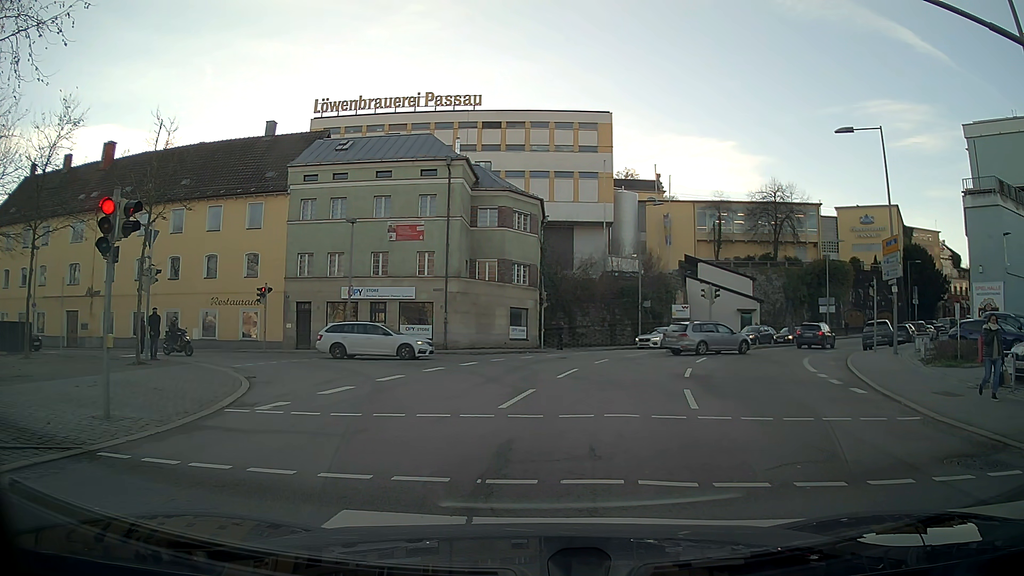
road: residential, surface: asphalt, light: Day
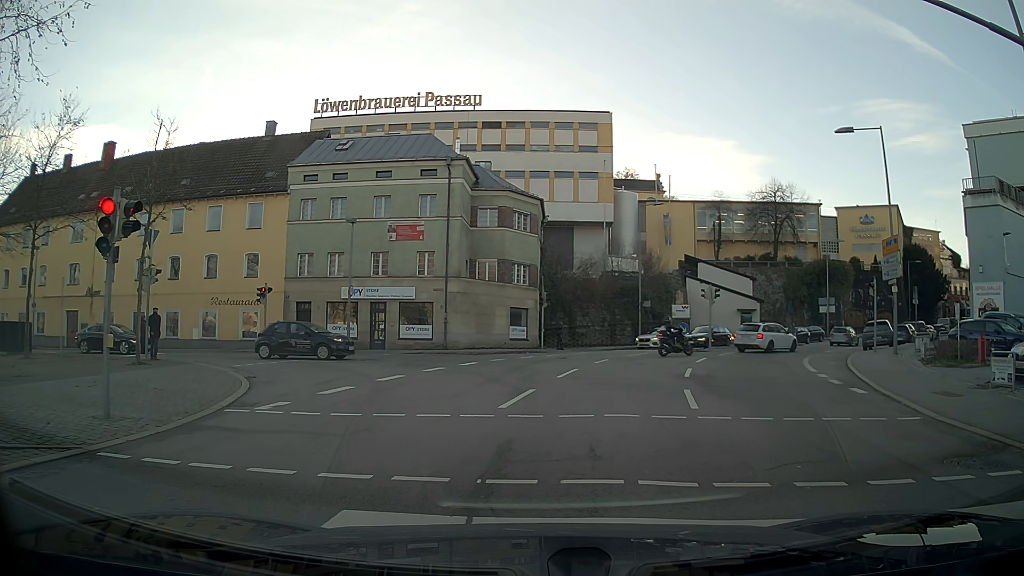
(0.0, 0.0) m; 0°
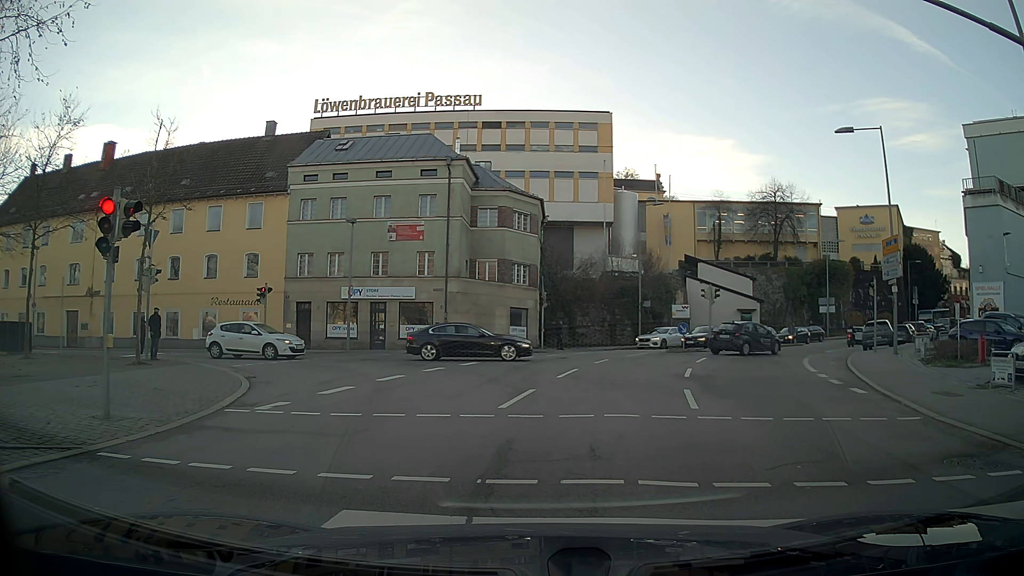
(0.0, 0.0) m; 0°
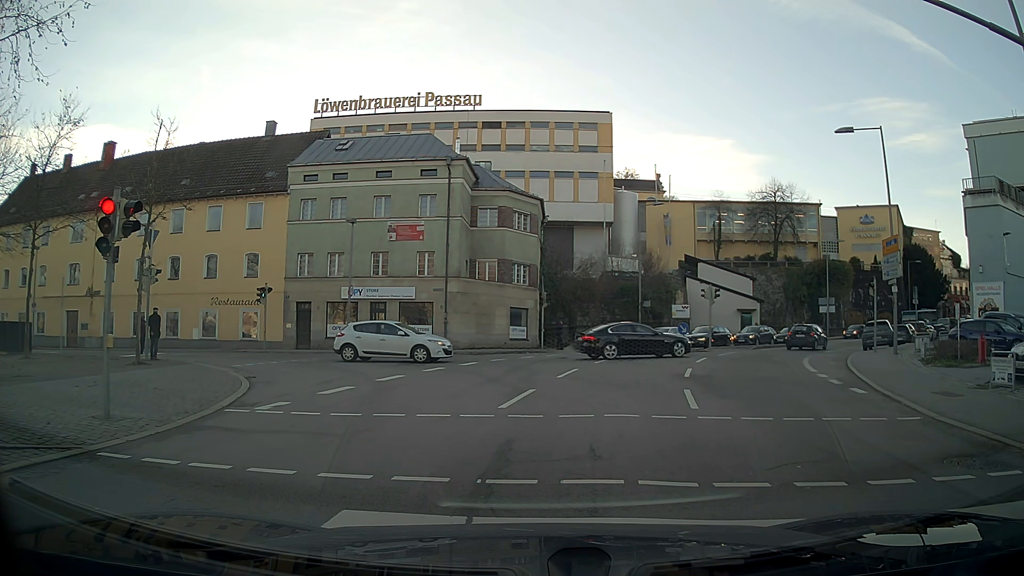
(0.0, 0.0) m; 0°
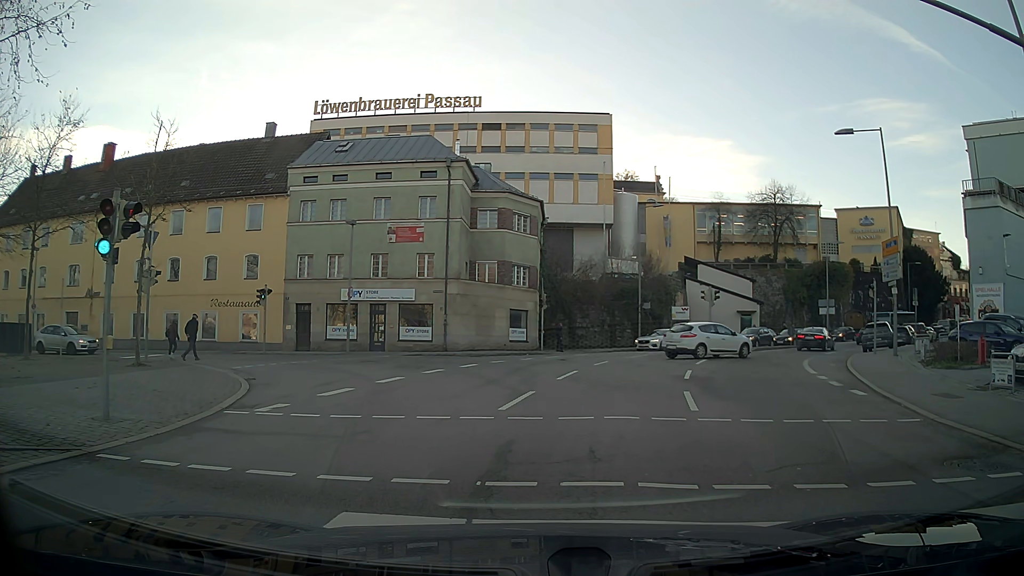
(0.0, 0.0) m; 0°
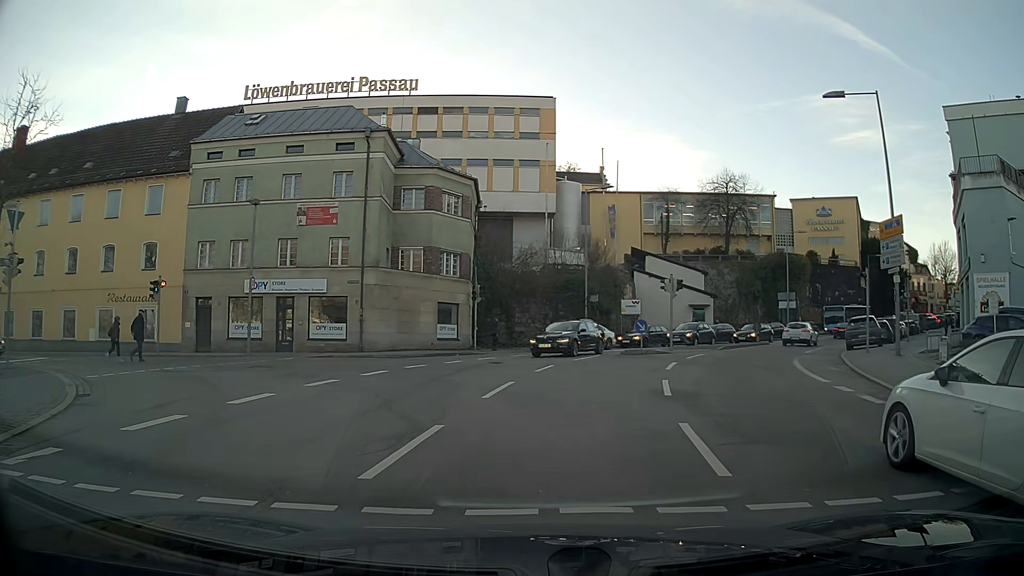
(+0.2, +5.4) m; +4°
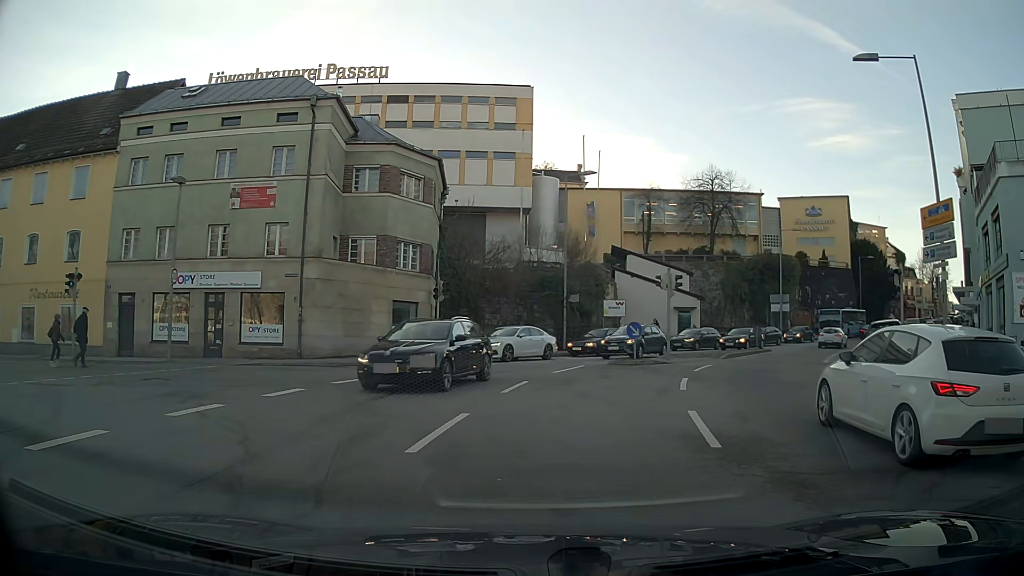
(+0.1, +4.8) m; +2°
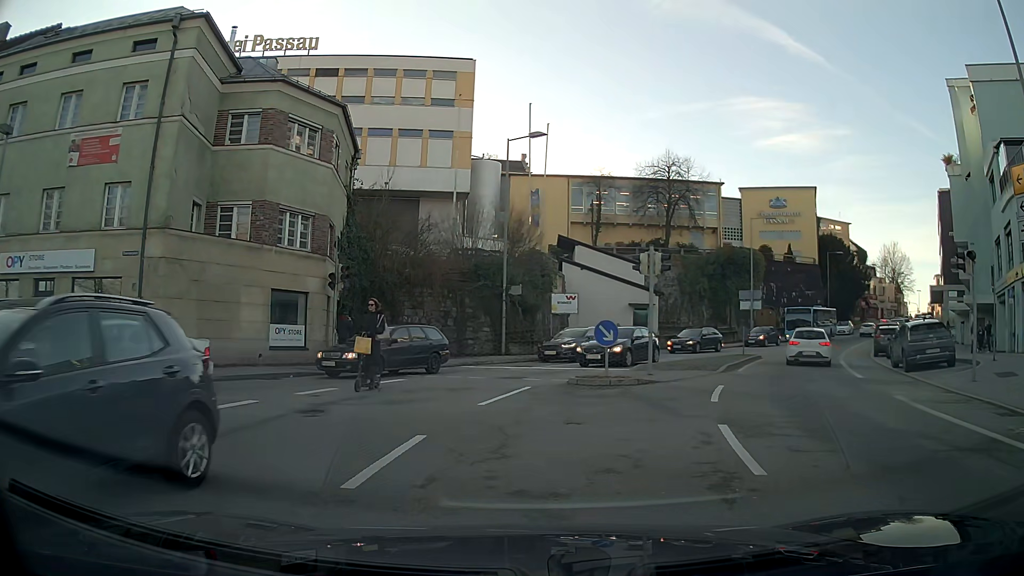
(+0.3, +7.3) m; +4°
